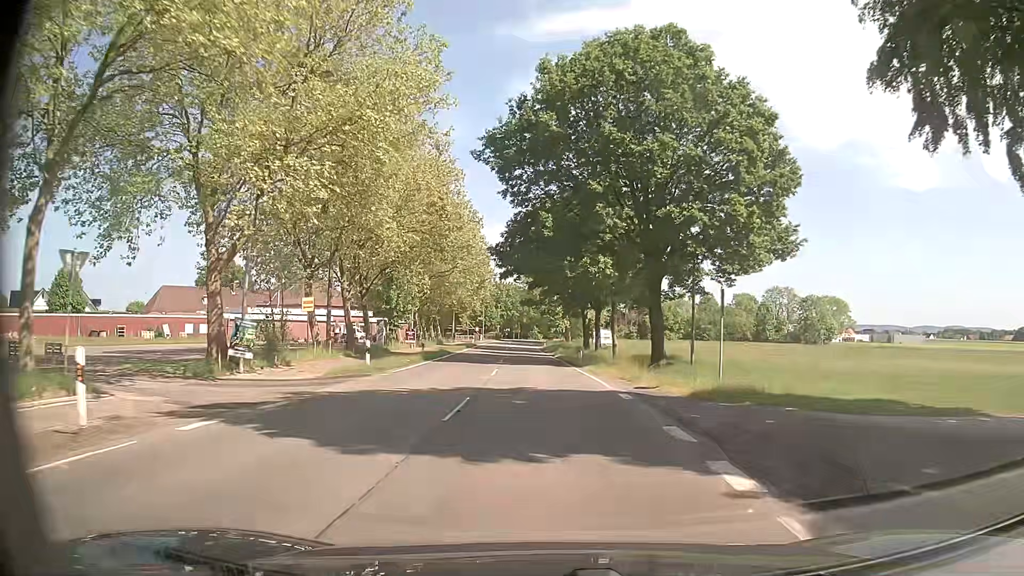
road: secondary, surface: asphalt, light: Day
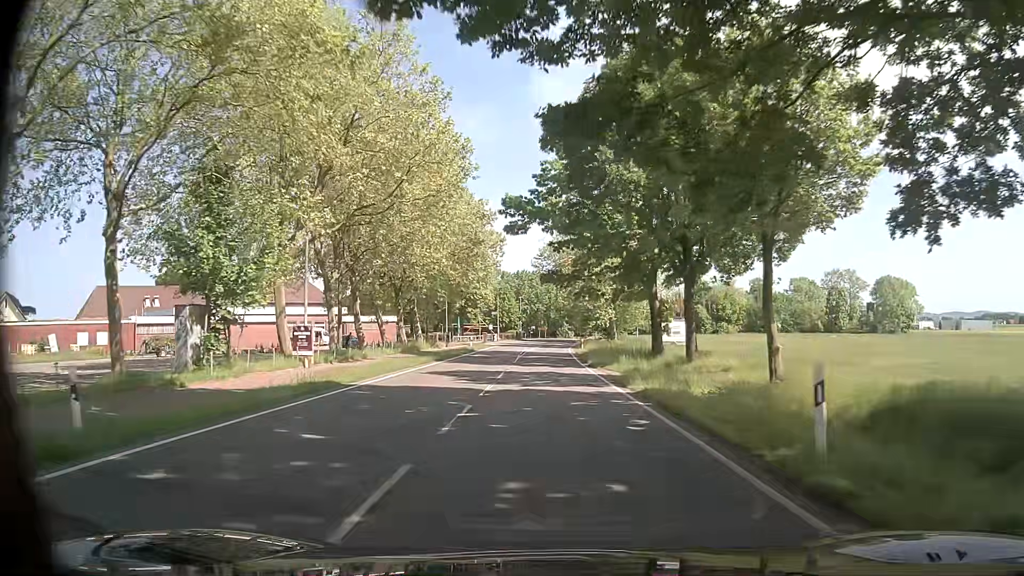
(-0.6, +31.6) m; -3°
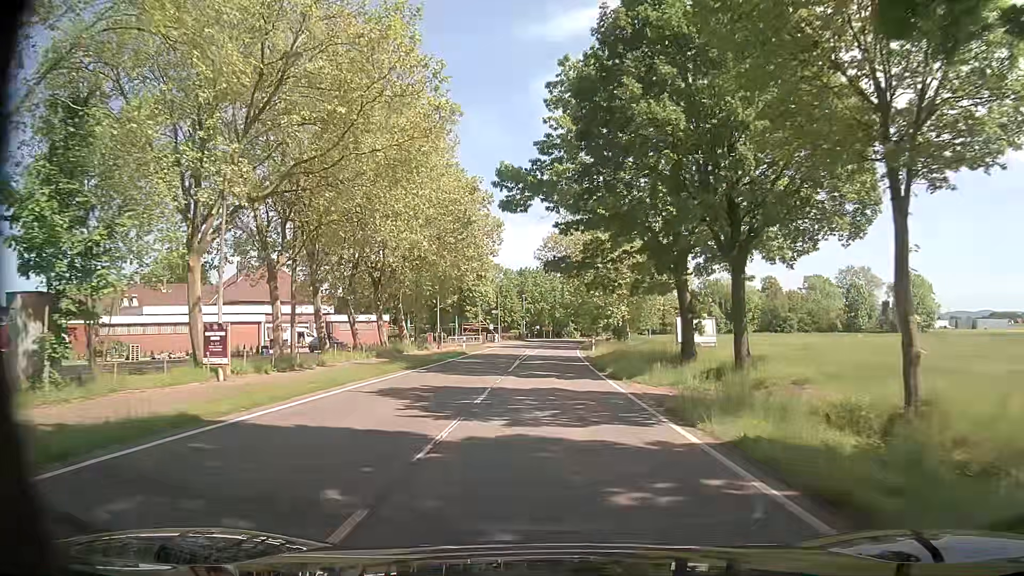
(+0.1, +8.0) m; +1°
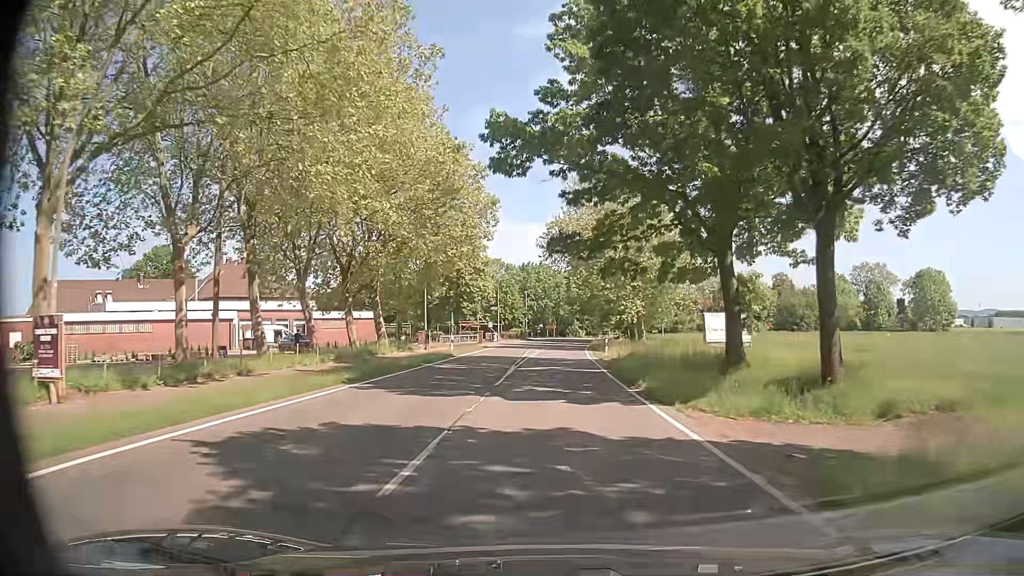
(-0.1, +8.0) m; 0°
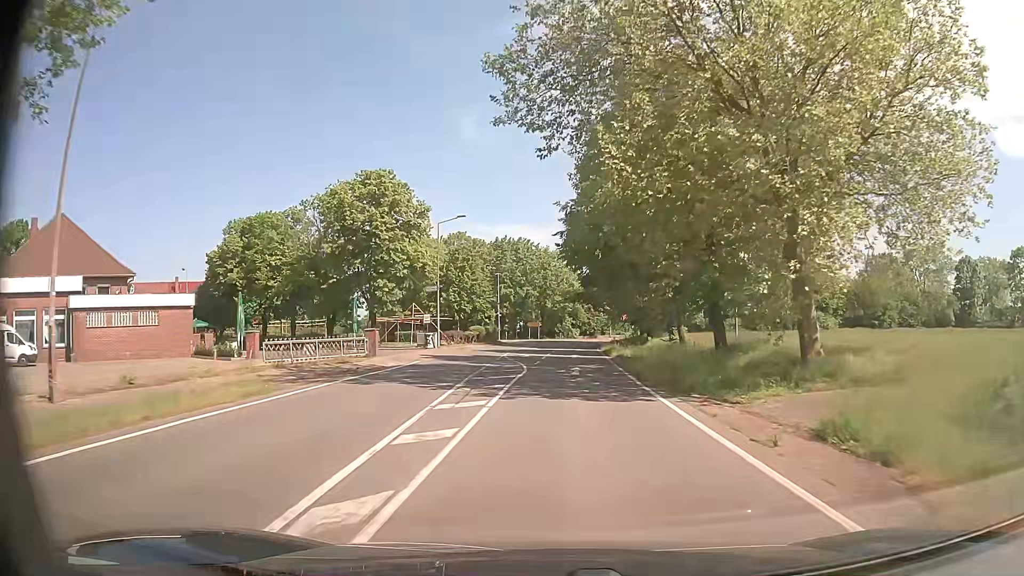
(-0.2, +40.7) m; 0°
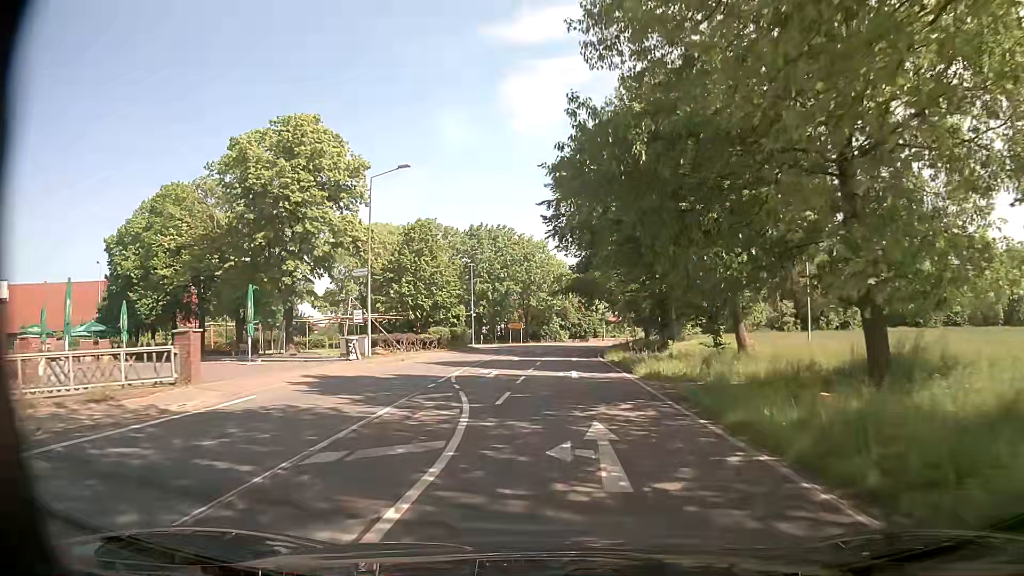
(+0.2, +16.5) m; +1°
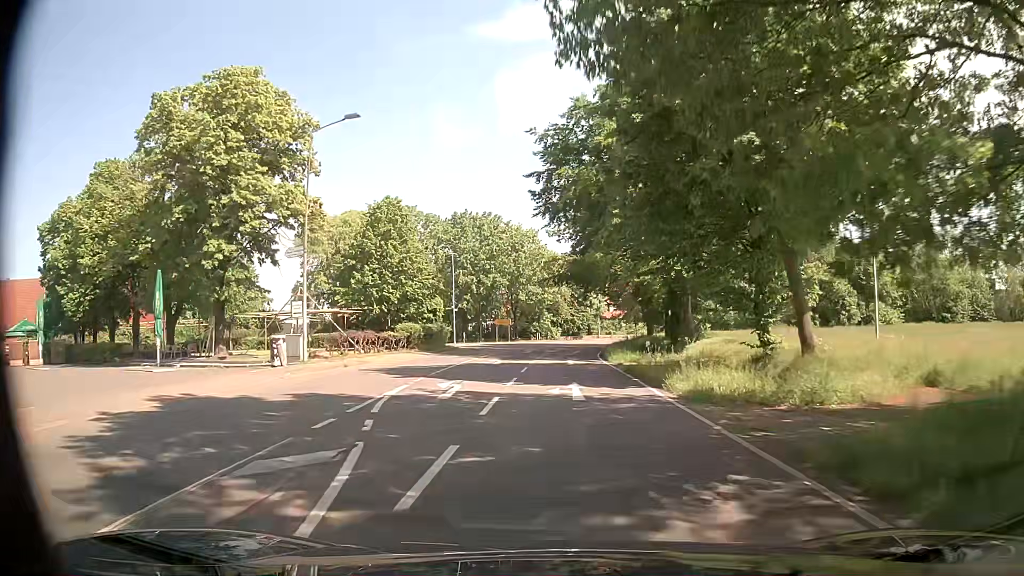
(+0.1, +8.2) m; +1°
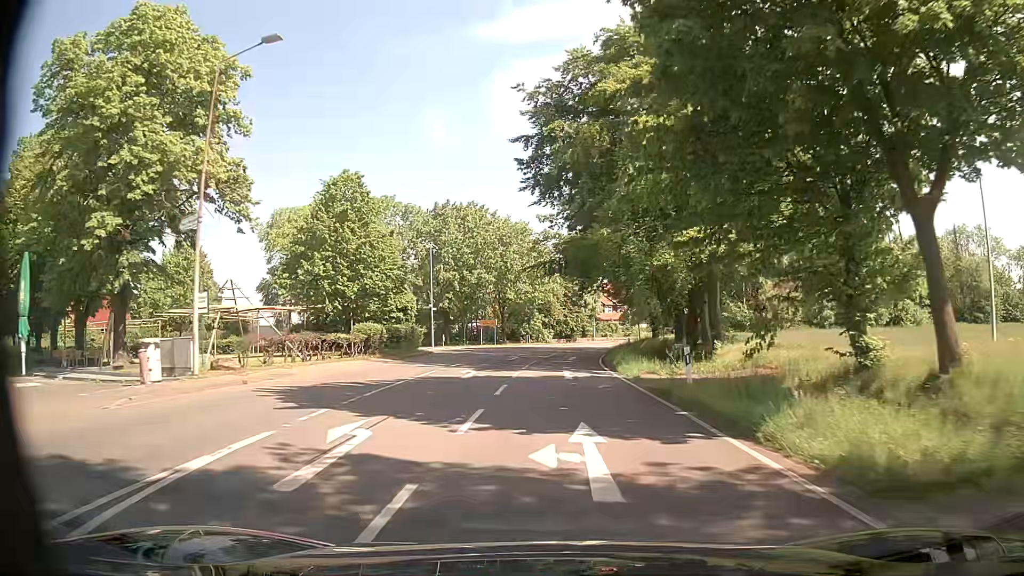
(0.0, +8.2) m; 0°
(0, +10) (0, +20) (0, +30) (+1, +40) (+2, +50) (+4, +60) (+6, +70) (+9, +79) (+12, +89) (+16, +98) m
